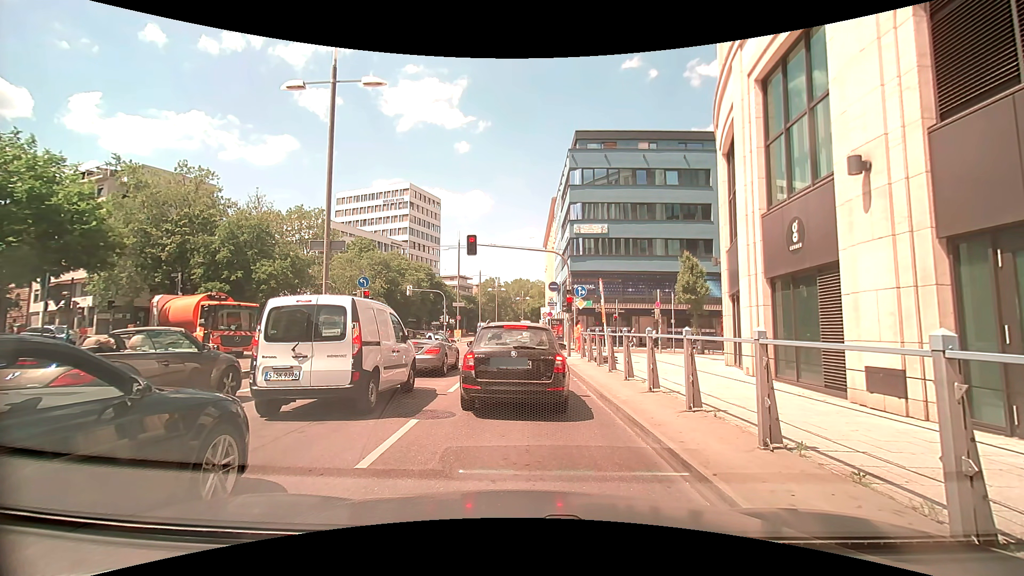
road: primary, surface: asphalt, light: Day
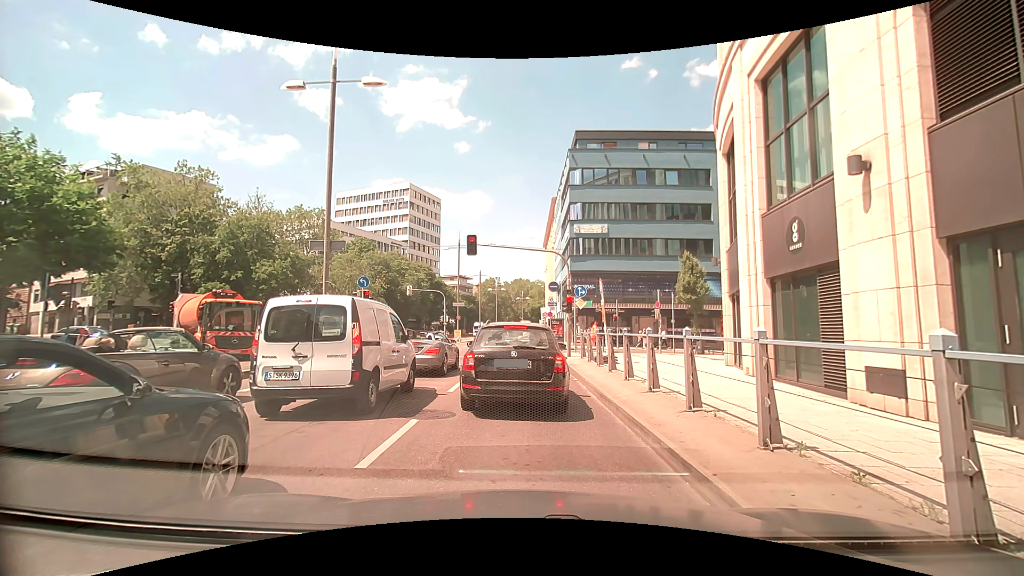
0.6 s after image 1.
(0.0, 0.0) m; 0°
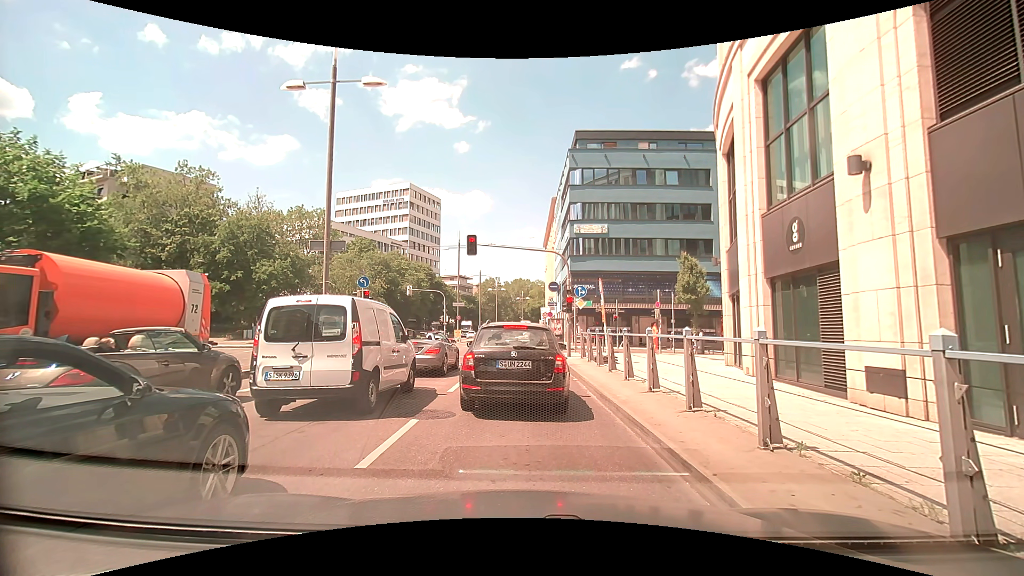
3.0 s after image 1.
(0.0, 0.0) m; 0°
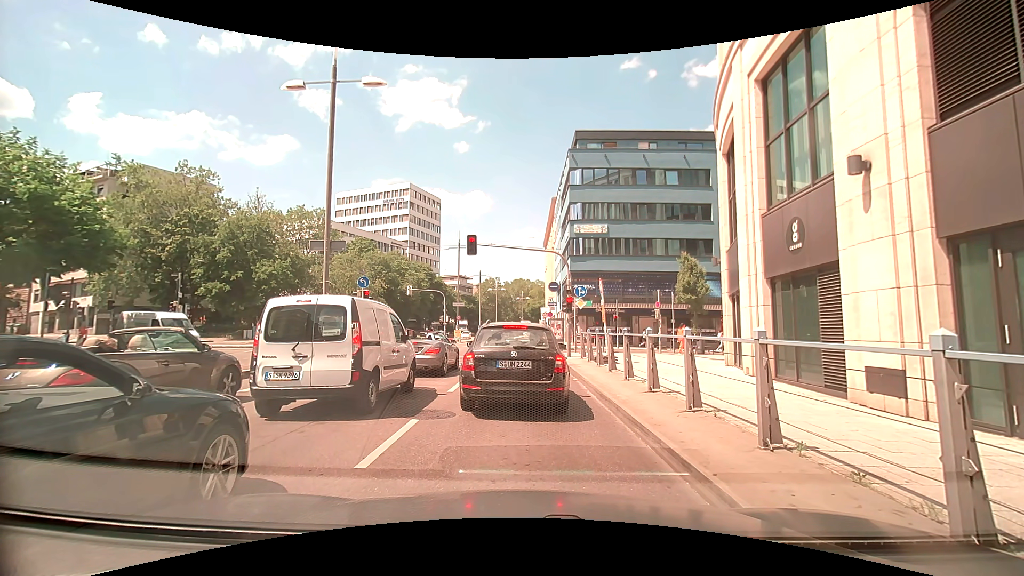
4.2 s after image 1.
(0.0, 0.0) m; 0°
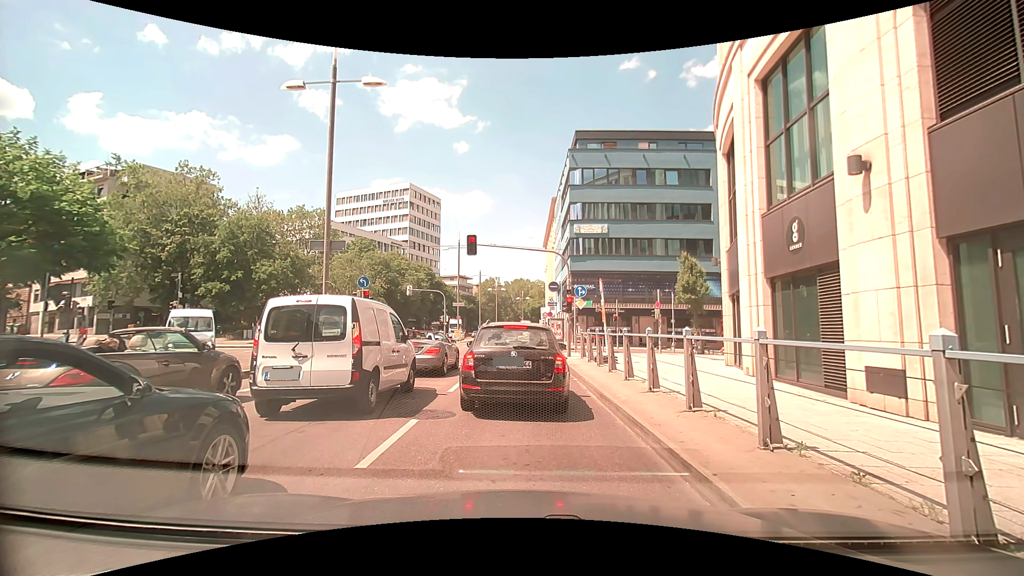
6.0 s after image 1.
(0.0, 0.0) m; 0°
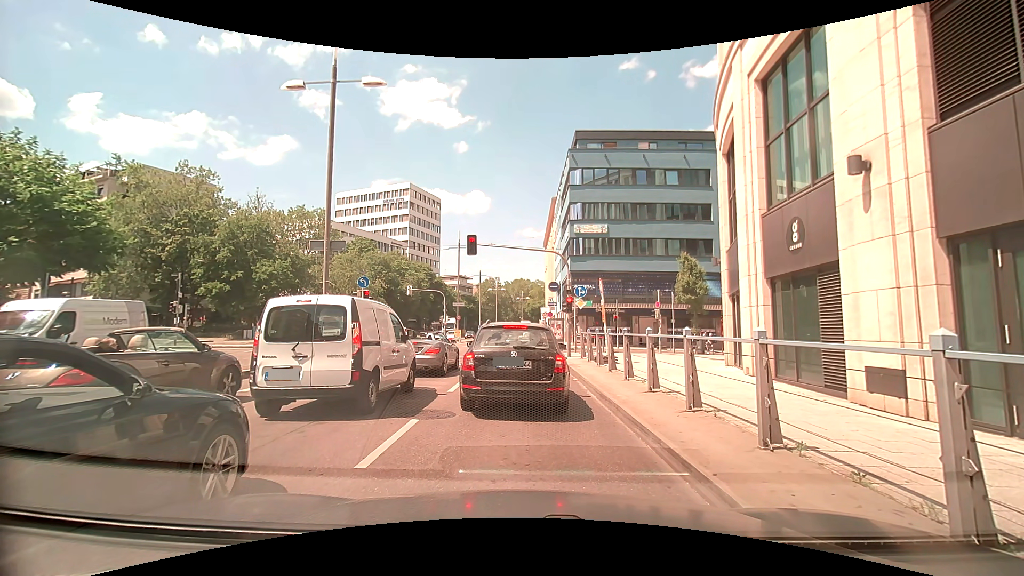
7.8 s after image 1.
(0.0, 0.0) m; 0°
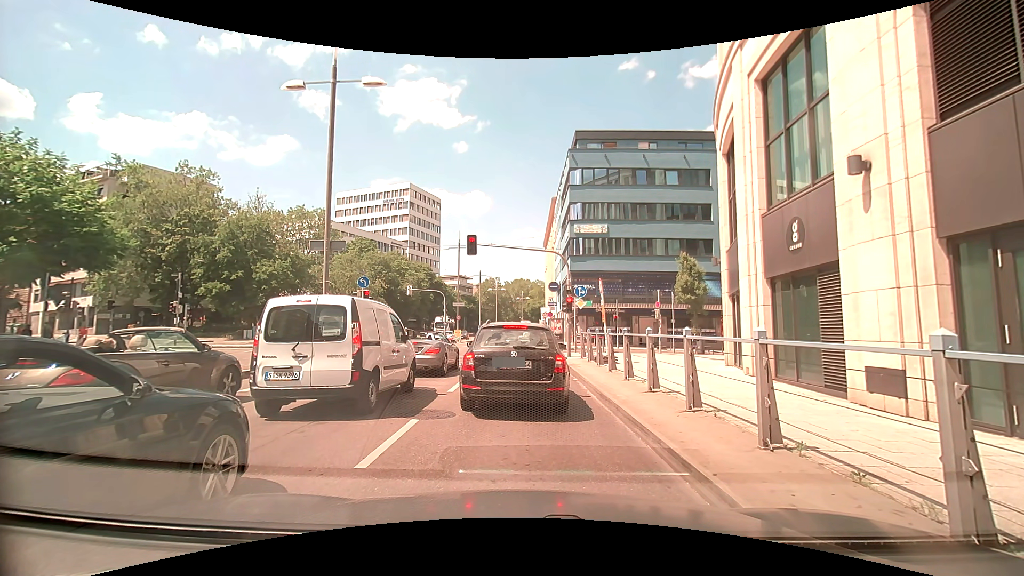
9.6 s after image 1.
(0.0, 0.0) m; 0°
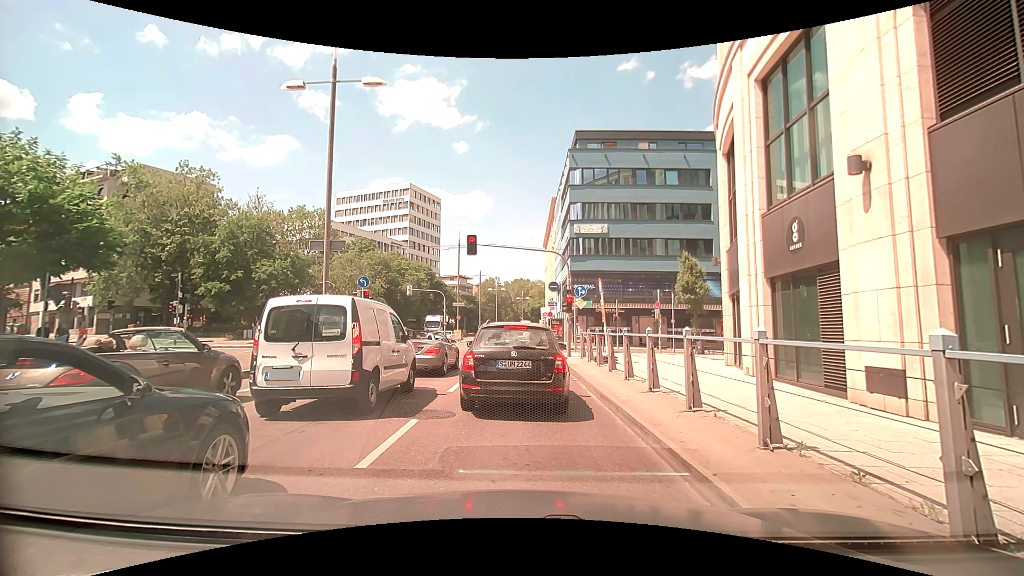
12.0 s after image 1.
(0.0, 0.0) m; 0°
